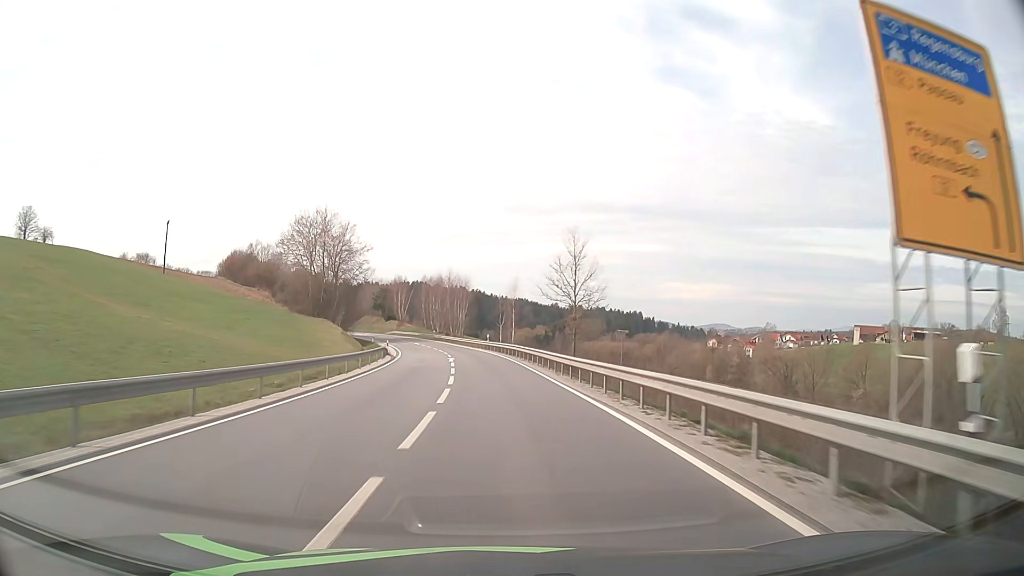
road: secondary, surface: asphalt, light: Day
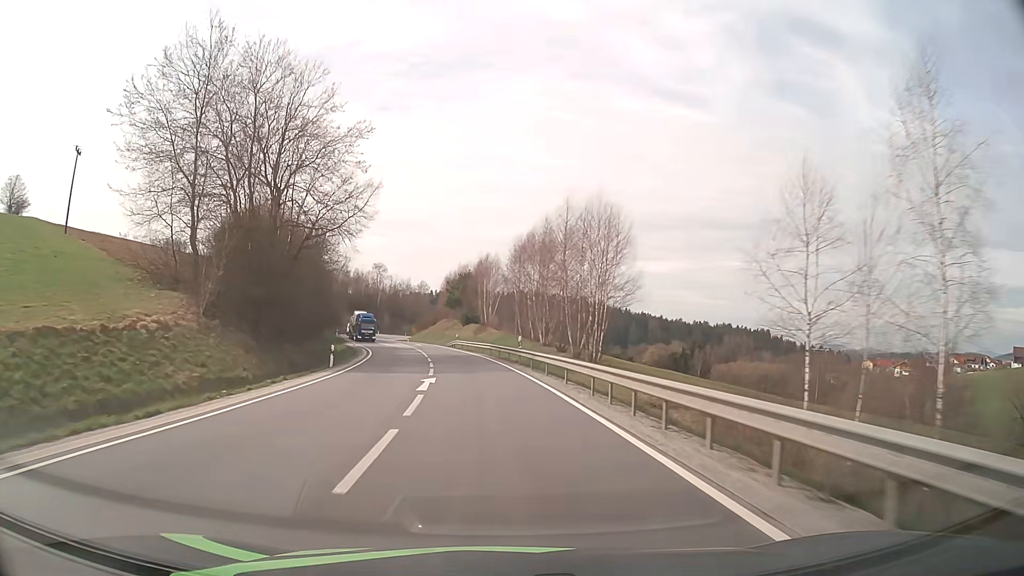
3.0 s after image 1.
(-4.9, +62.9) m; -10°
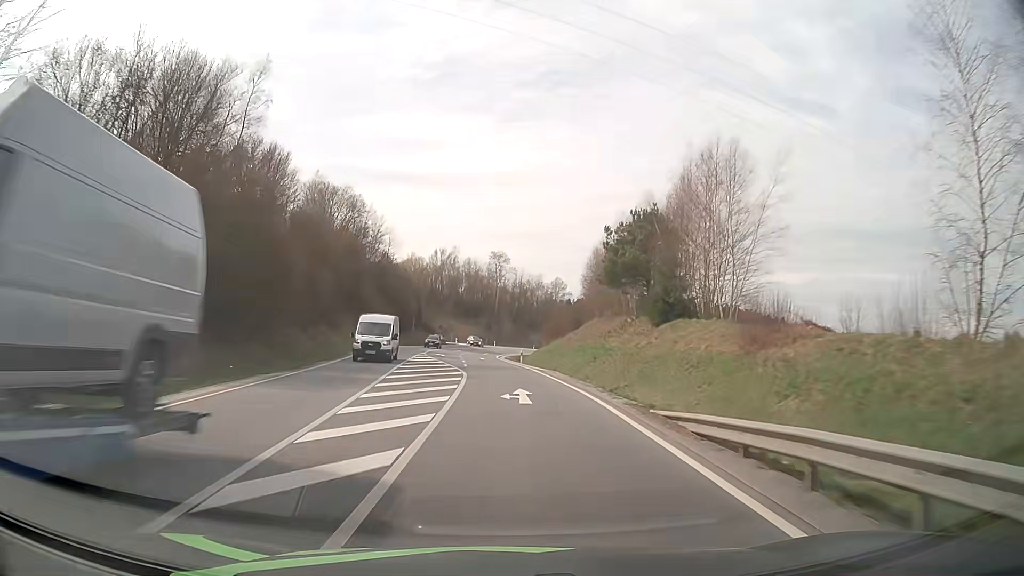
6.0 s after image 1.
(-6.9, +61.5) m; -12°
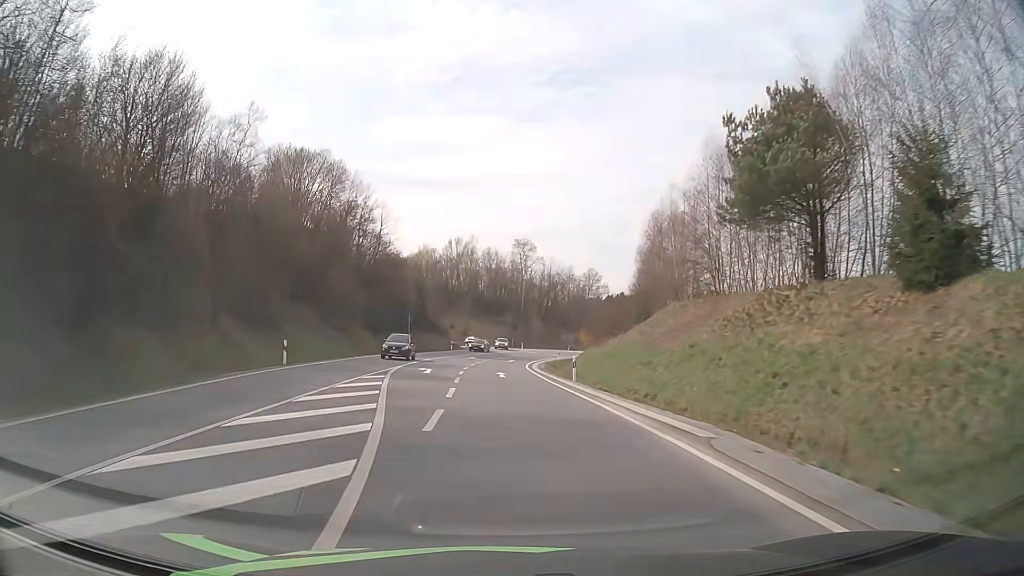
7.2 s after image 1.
(-0.3, +24.9) m; -2°
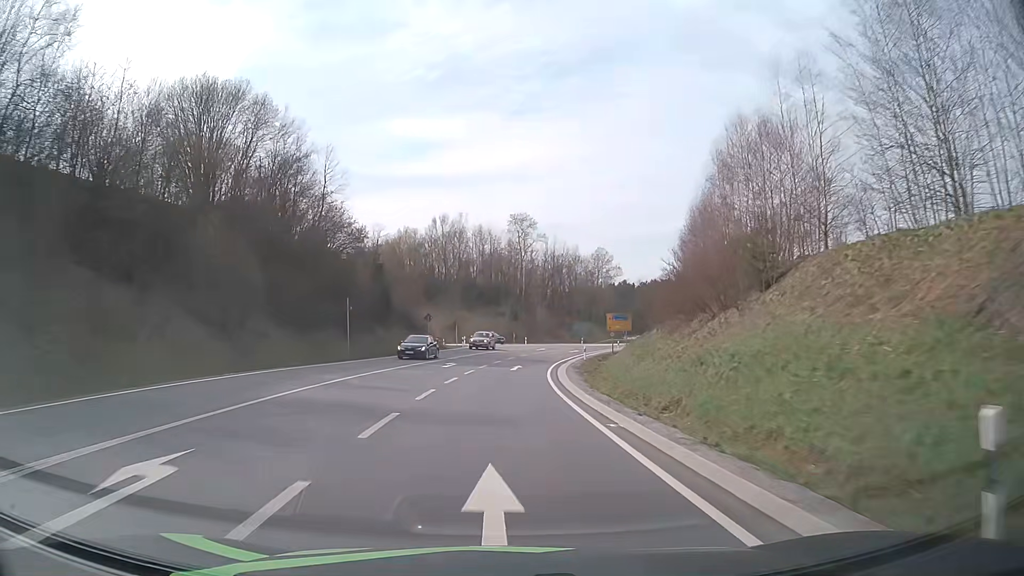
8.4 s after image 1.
(-0.2, +25.0) m; 0°
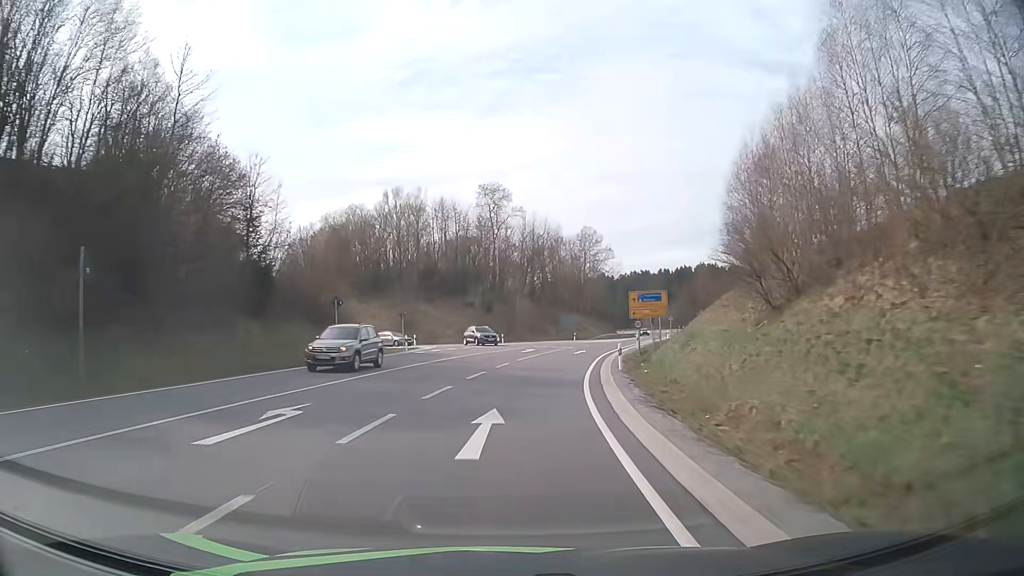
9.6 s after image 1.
(+0.5, +24.8) m; +2°
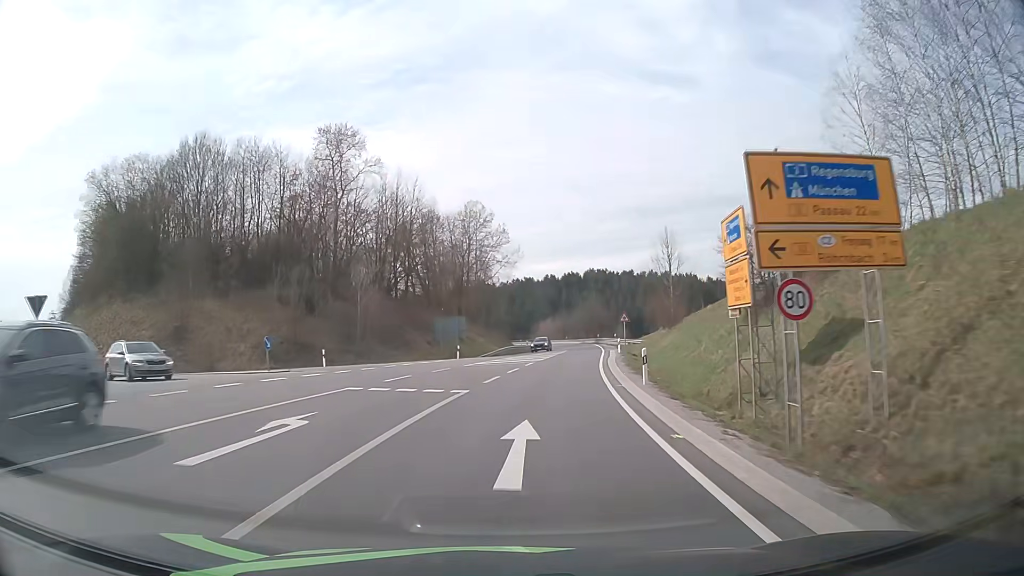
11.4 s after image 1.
(+2.8, +35.6) m; +10°
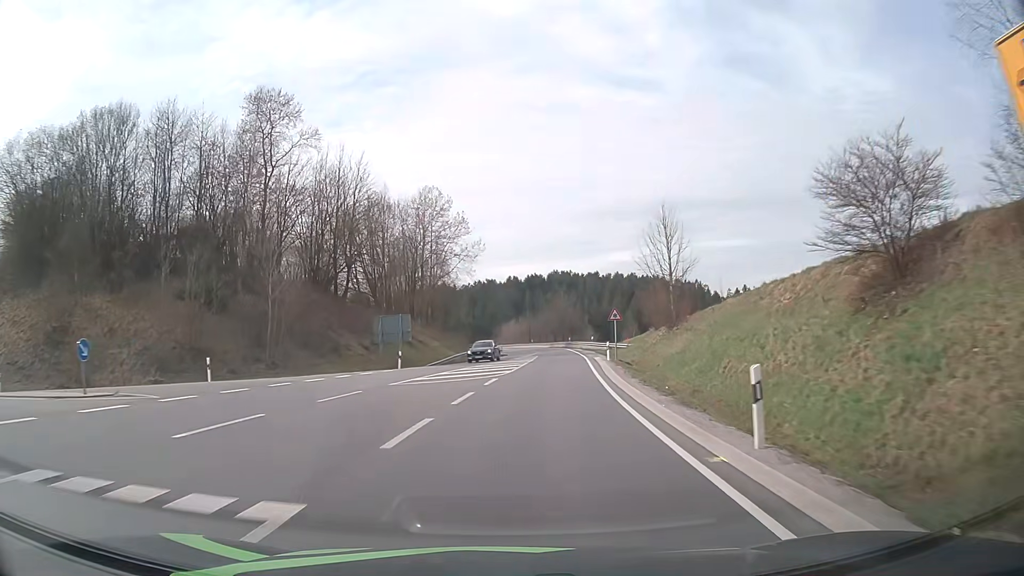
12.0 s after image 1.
(+0.3, +11.5) m; +3°
(0, +10) (+1, +20) (+2, +30) (+3, +40) (+4, +50) (+4, +60) (+5, +70) (+5, +80) (+5, +90) (+4, +100) m
